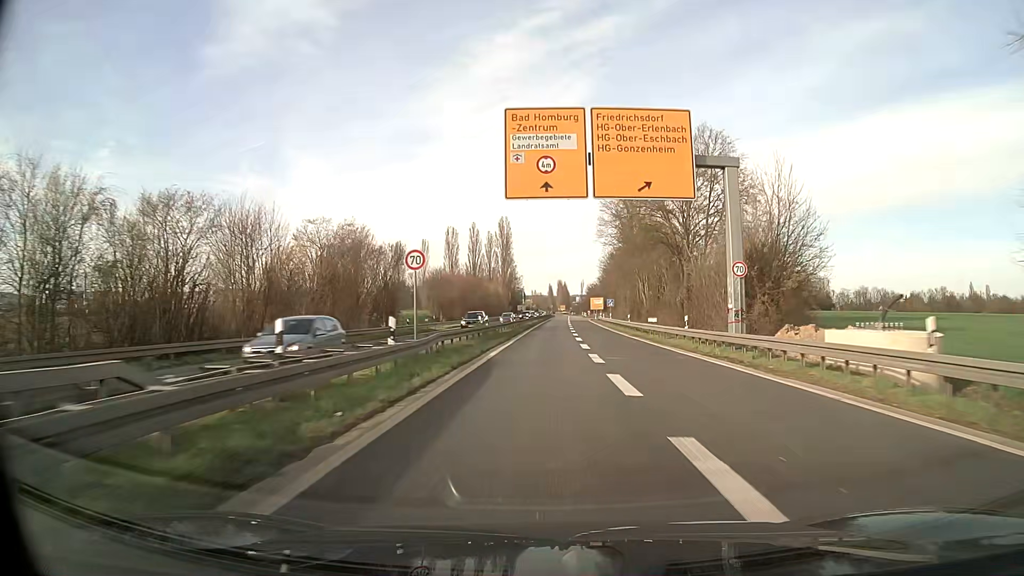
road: motorway_link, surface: asphalt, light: Day
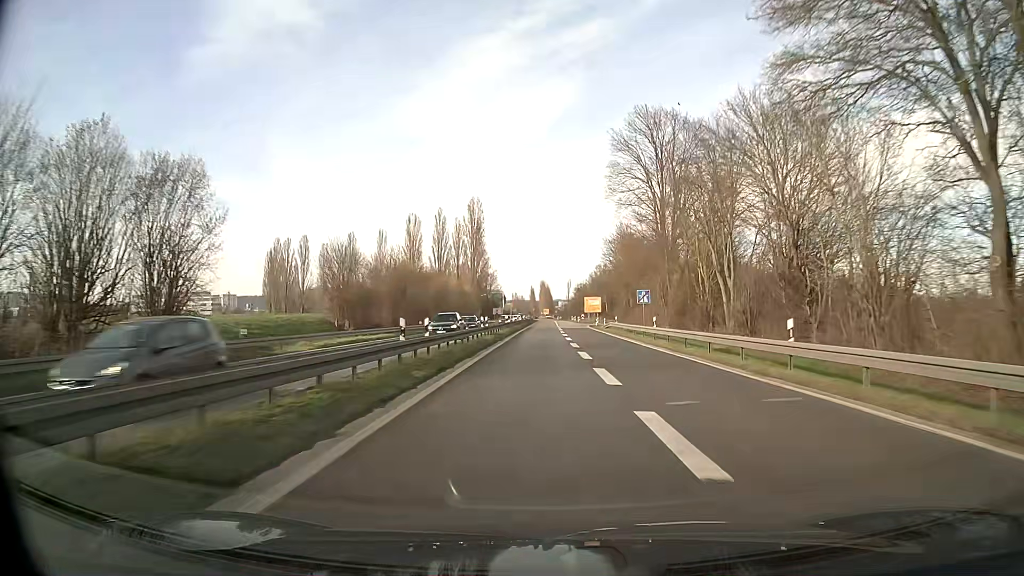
(+0.5, +38.1) m; +1°
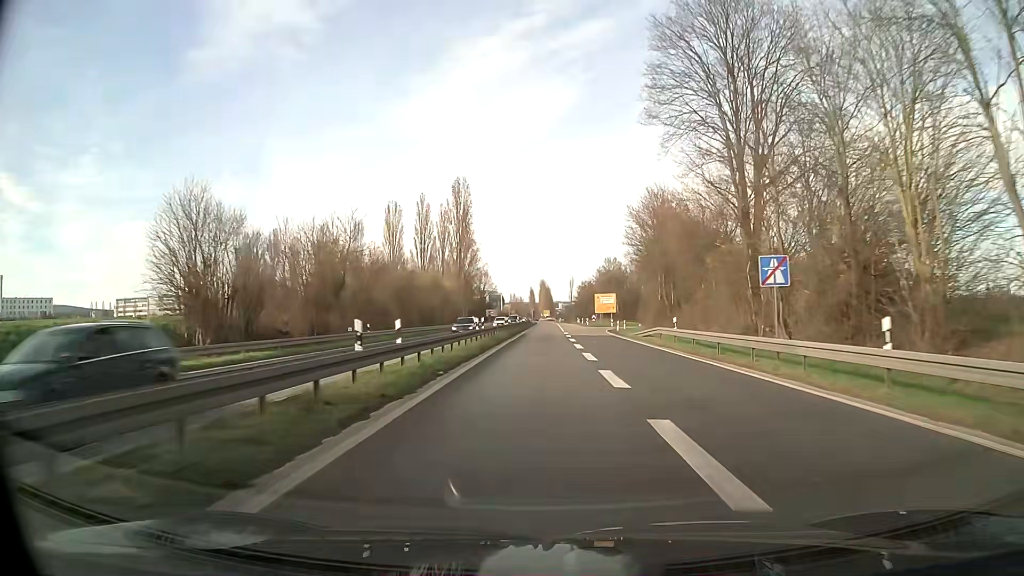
(+0.1, +24.9) m; 0°
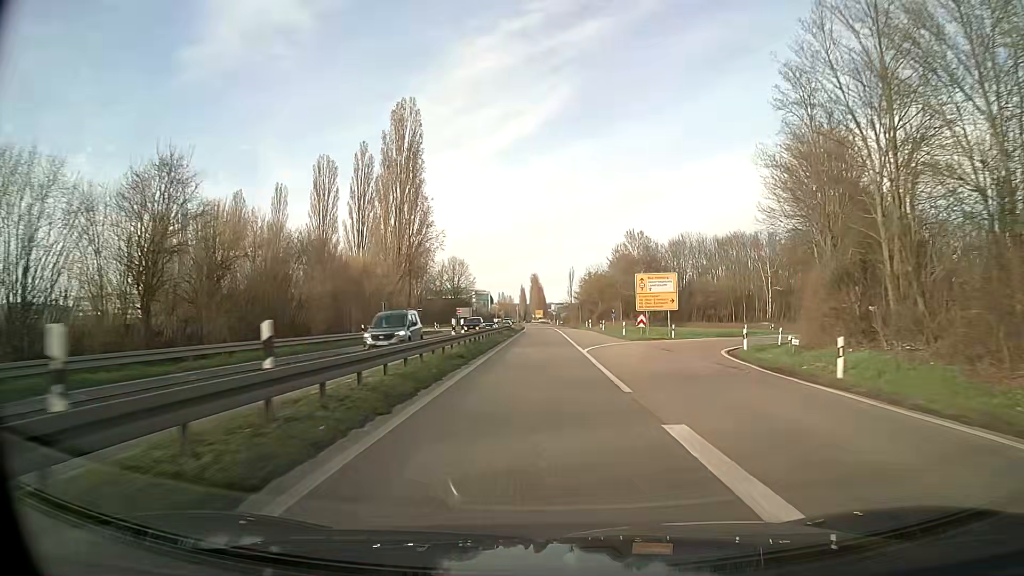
(+0.2, +48.5) m; +1°
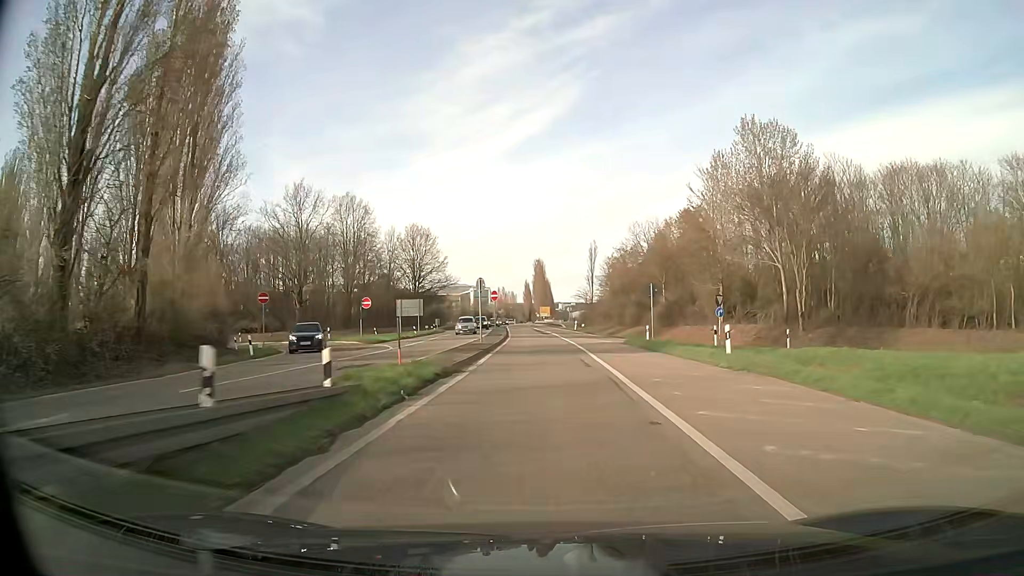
(+0.3, +57.9) m; 0°
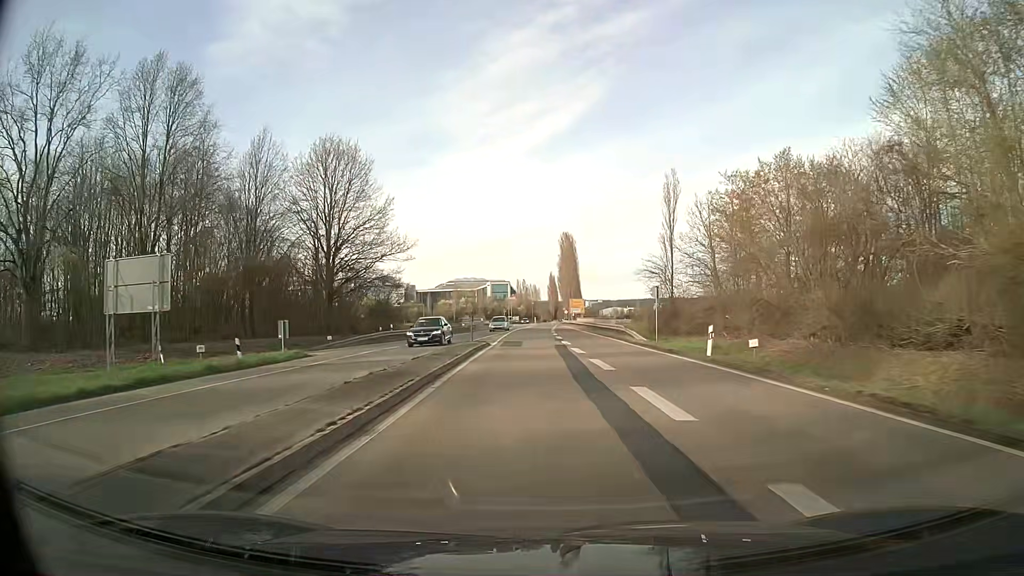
(-0.7, +54.8) m; -2°
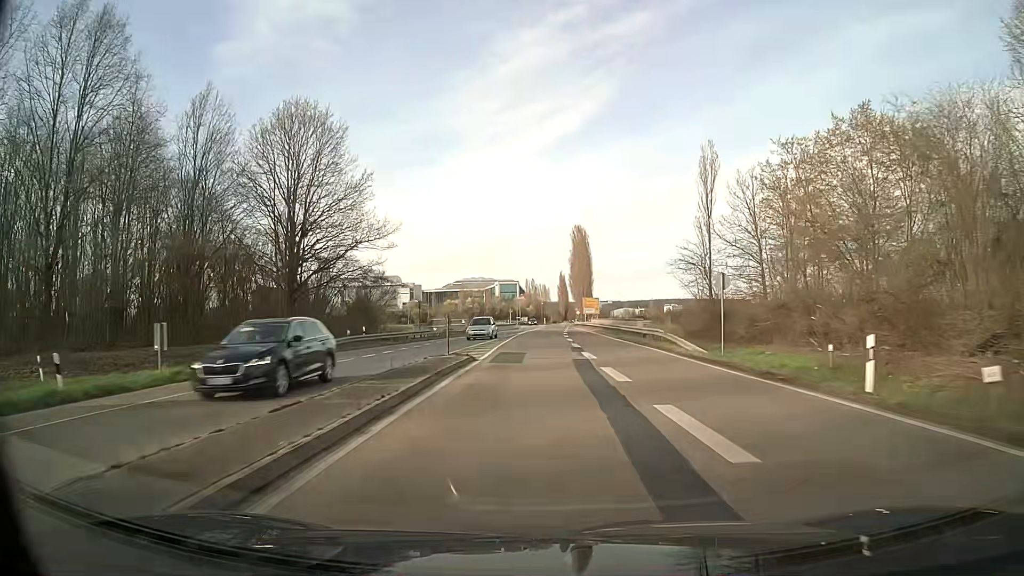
(-0.1, +10.7) m; -1°
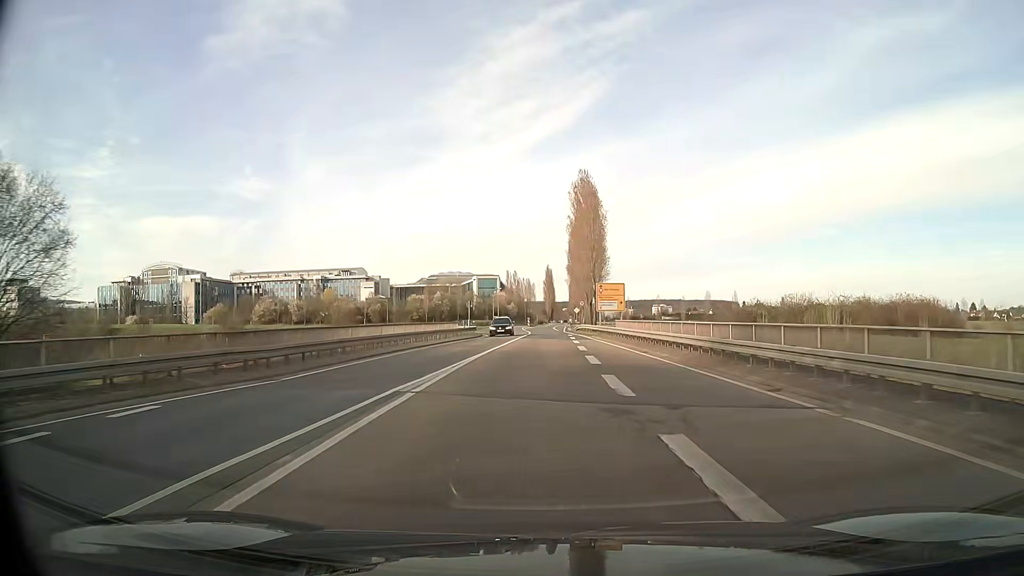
(0.0, +42.7) m; +1°
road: tertiary
(0, +10) (0, +20) (0, +30) (0, +40) (0, +50) (0, +60) (0, +70) (0, +80) (0, +90) (0, +100) m
